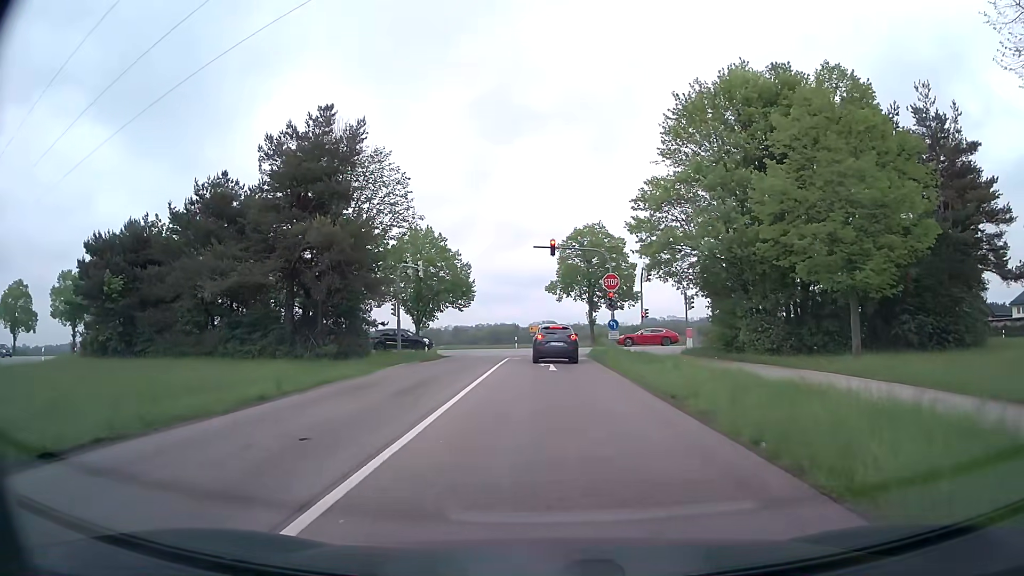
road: tertiary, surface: asphalt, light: Day
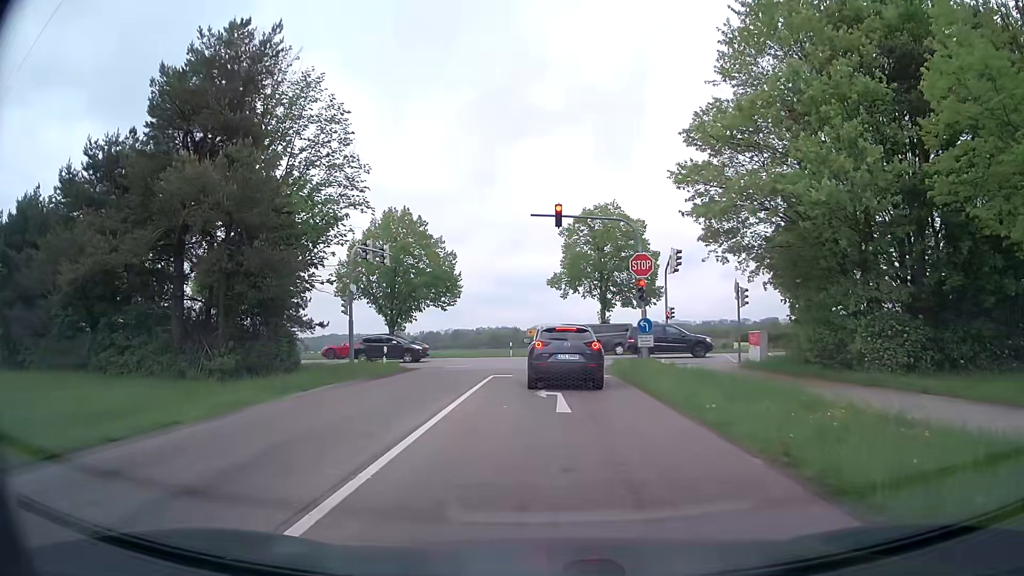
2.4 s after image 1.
(0.0, +10.6) m; -1°
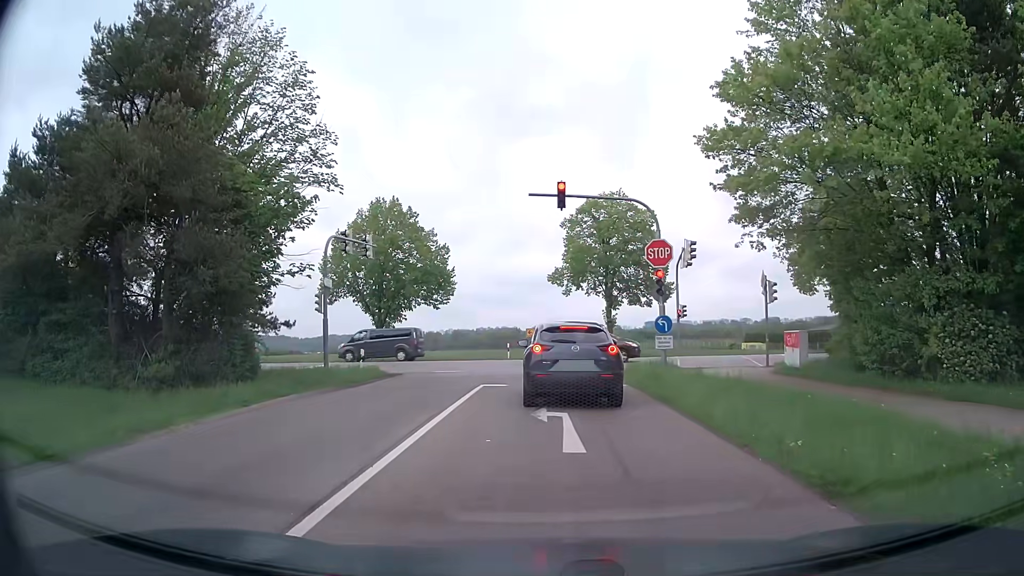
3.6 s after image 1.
(0.0, +3.7) m; 0°
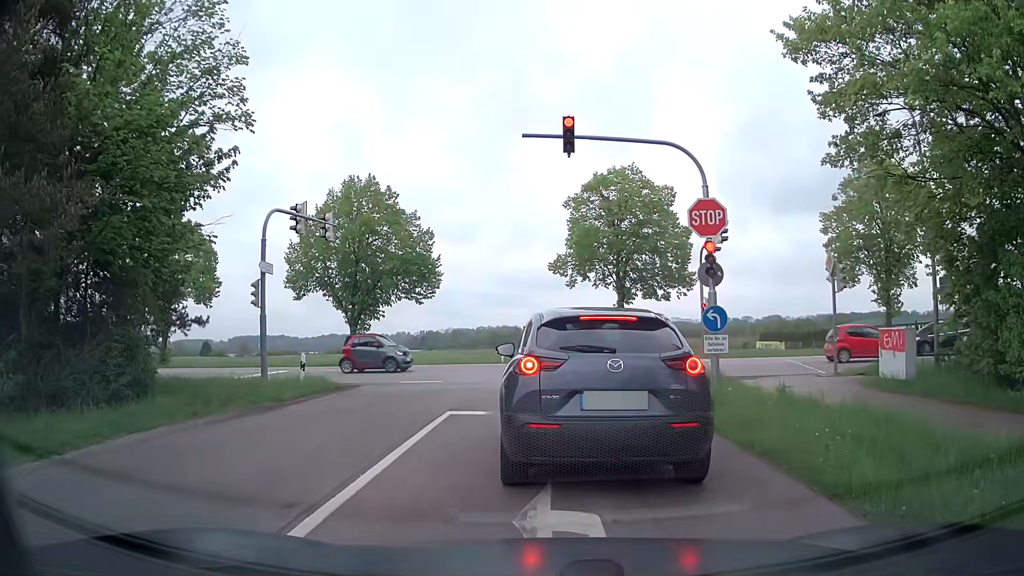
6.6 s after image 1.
(0.0, +6.2) m; -1°
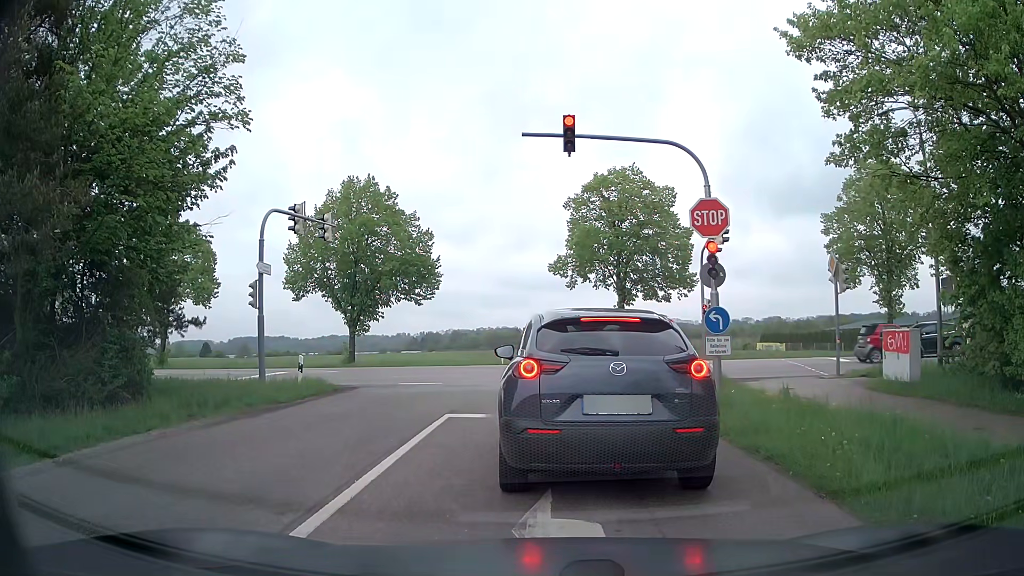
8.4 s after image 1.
(0.0, +0.2) m; 0°
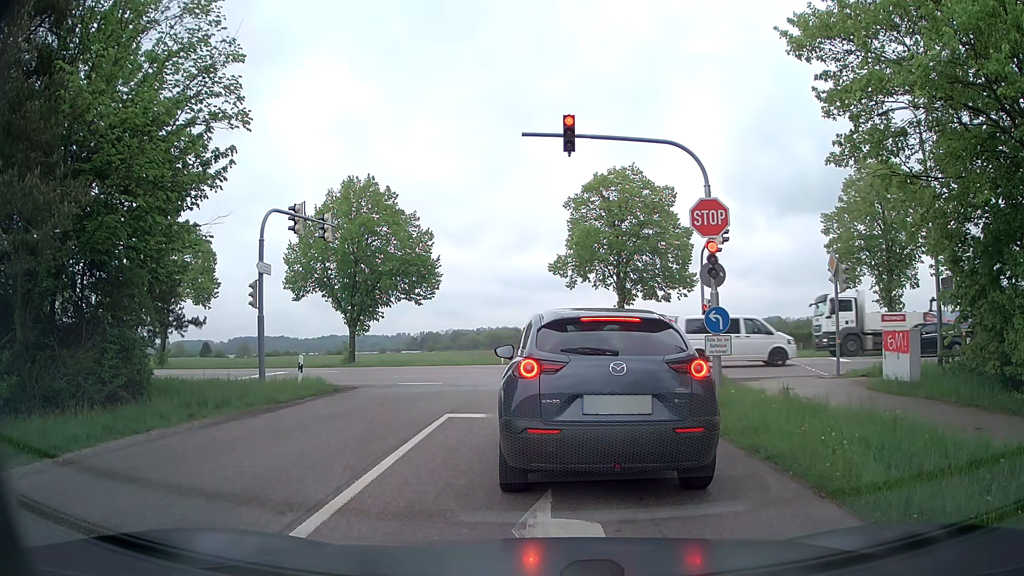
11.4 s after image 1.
(0.0, 0.0) m; 0°
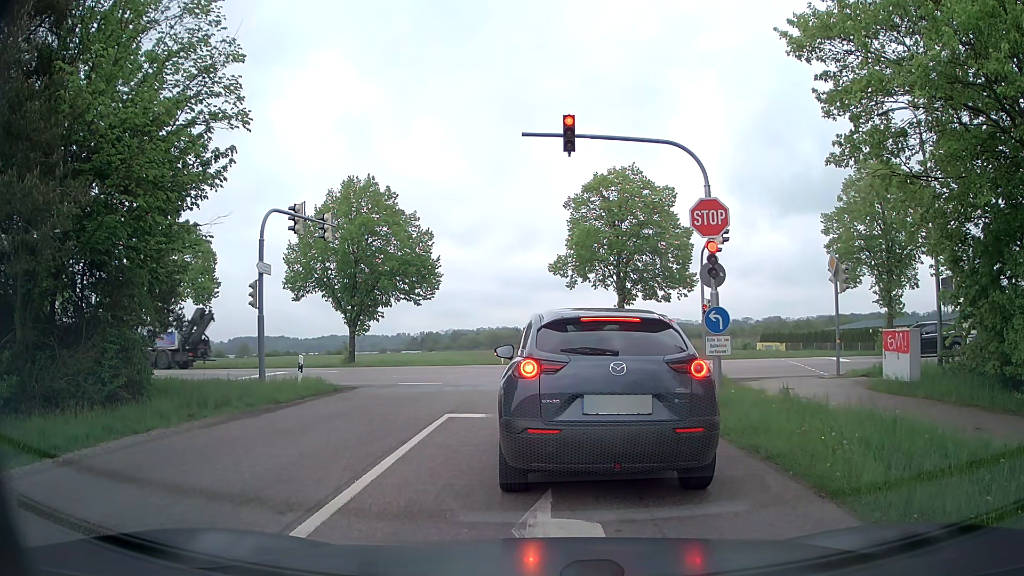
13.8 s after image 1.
(0.0, 0.0) m; 0°
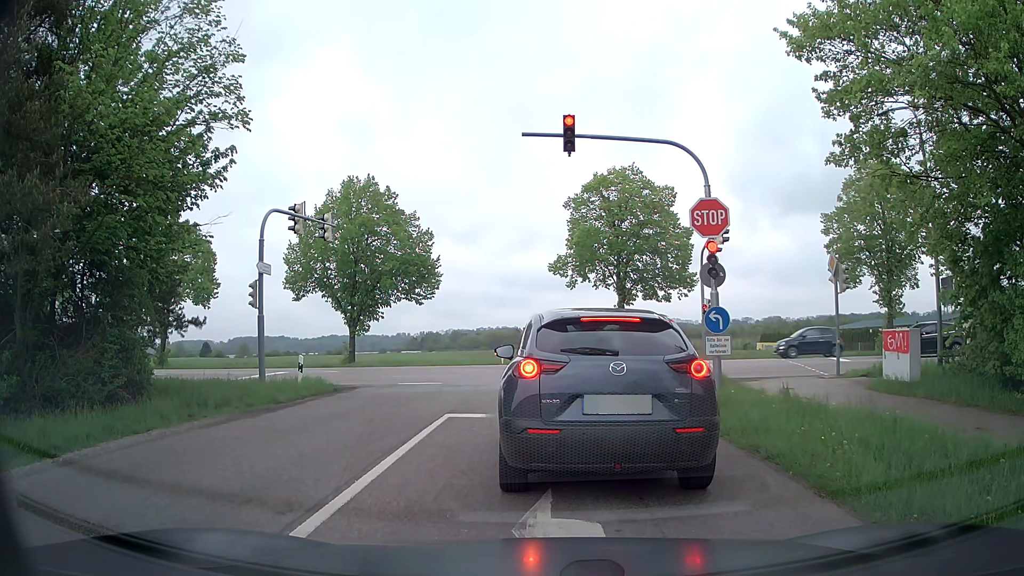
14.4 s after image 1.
(0.0, 0.0) m; 0°
(0, +10) (0, +20) (-3, +29) (-11, +35) (-21, +38) (-31, +39) (-41, +40) (-51, +41) (-61, +42) (-70, +44) m
